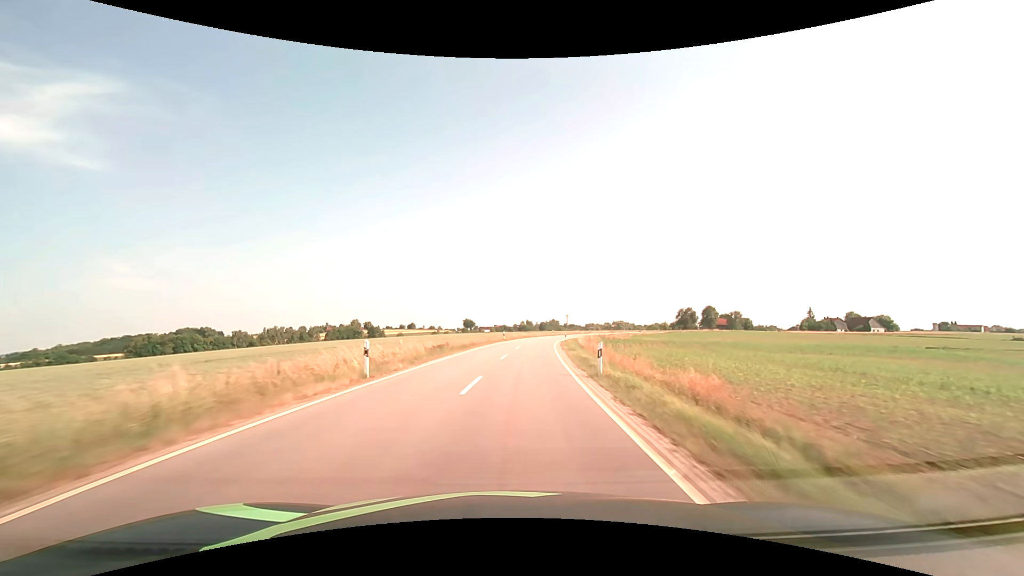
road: tertiary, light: Day
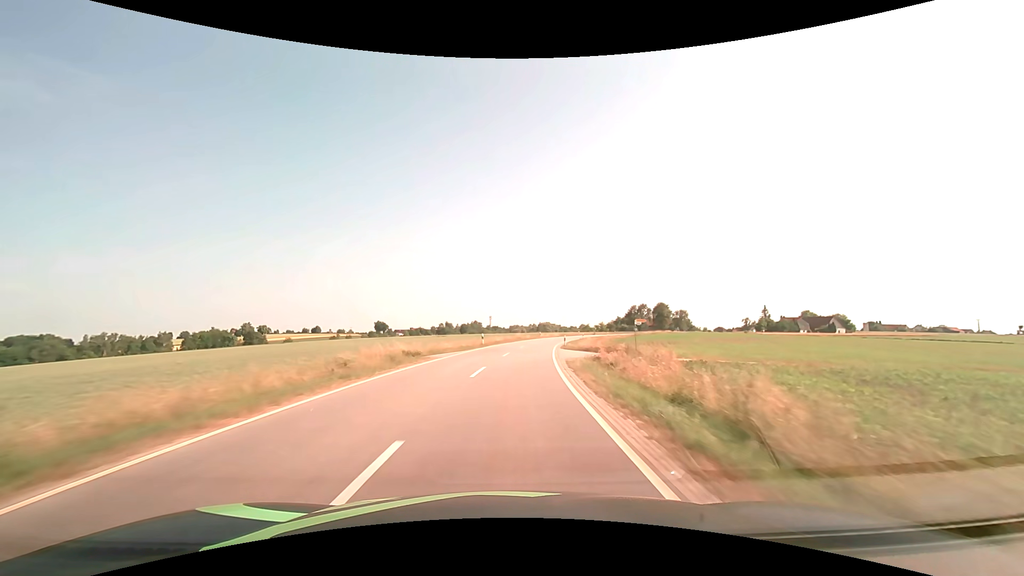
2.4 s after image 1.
(+4.6, +56.5) m; +9°
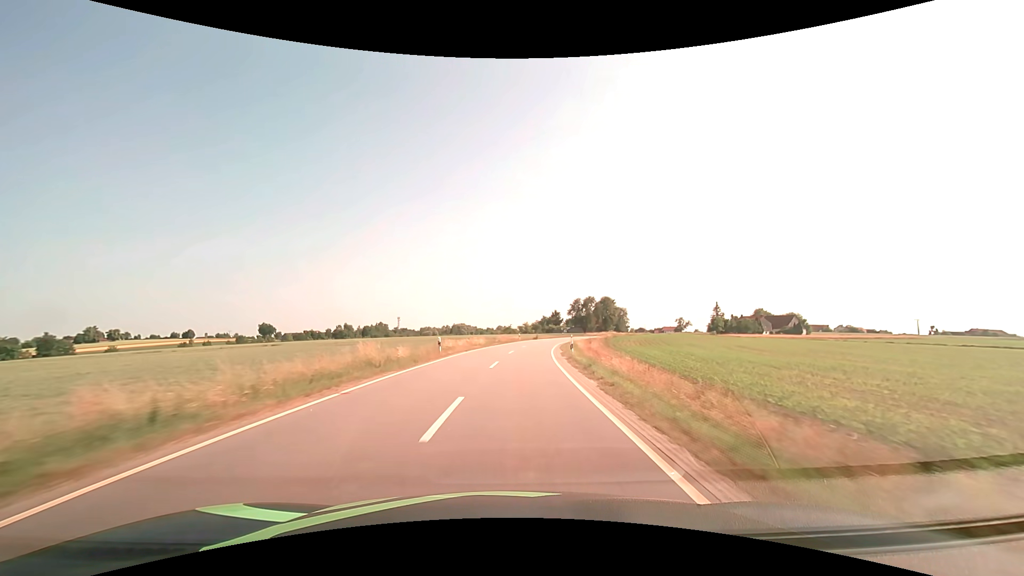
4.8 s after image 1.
(+4.6, +56.4) m; +10°
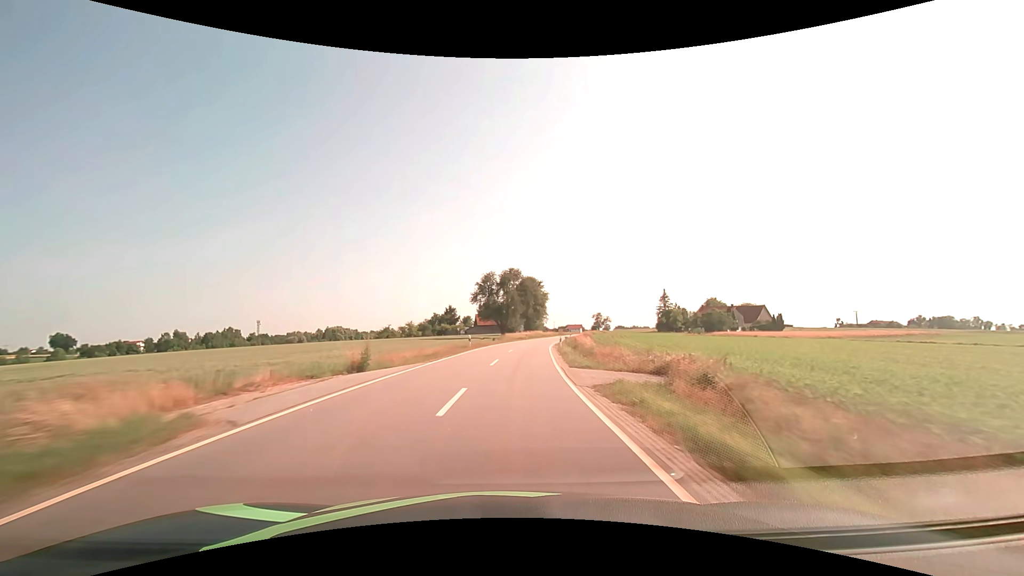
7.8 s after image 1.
(+7.0, +70.4) m; +12°
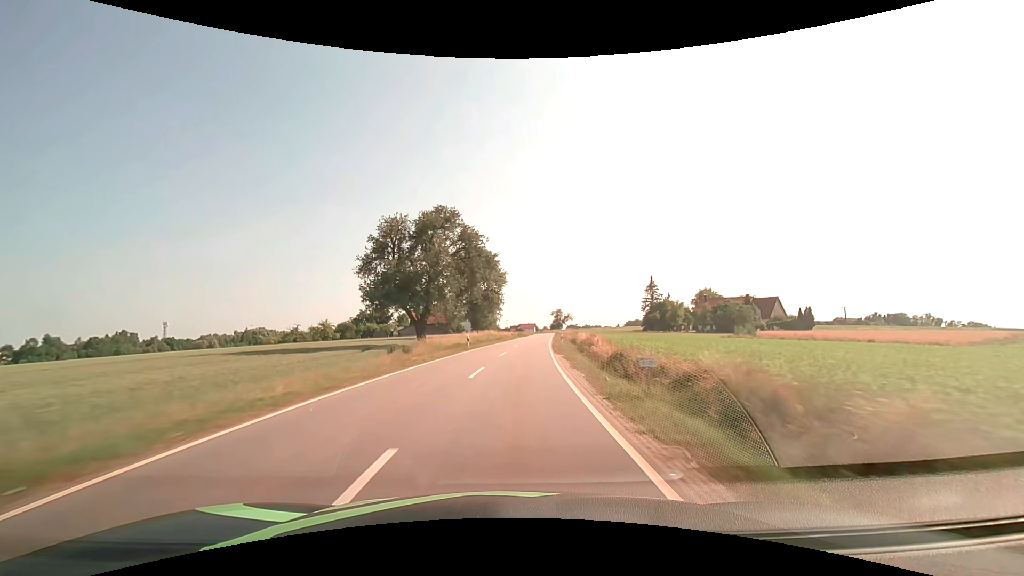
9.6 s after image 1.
(+2.3, +42.5) m; +6°
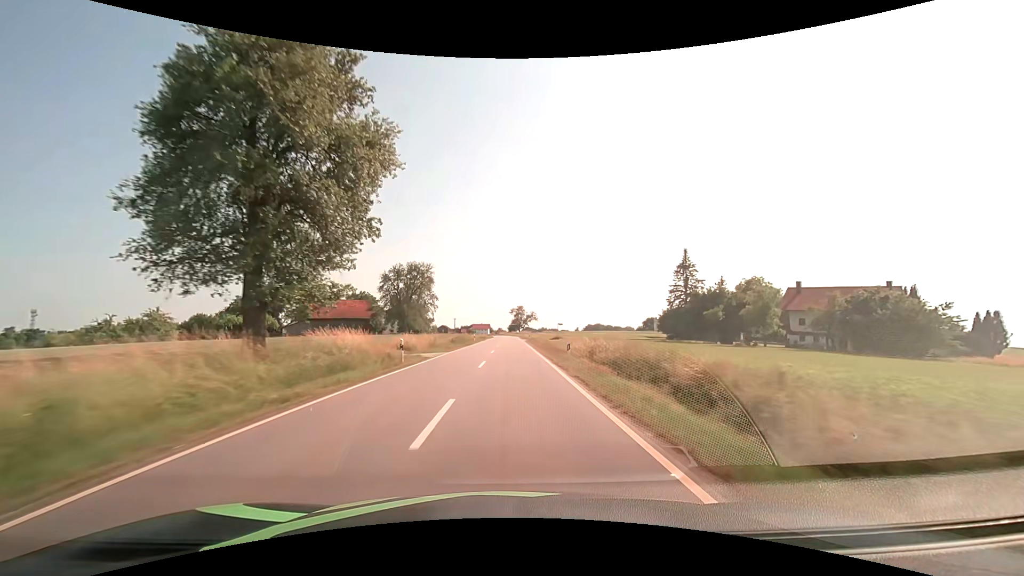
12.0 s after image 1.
(+3.3, +56.6) m; +5°
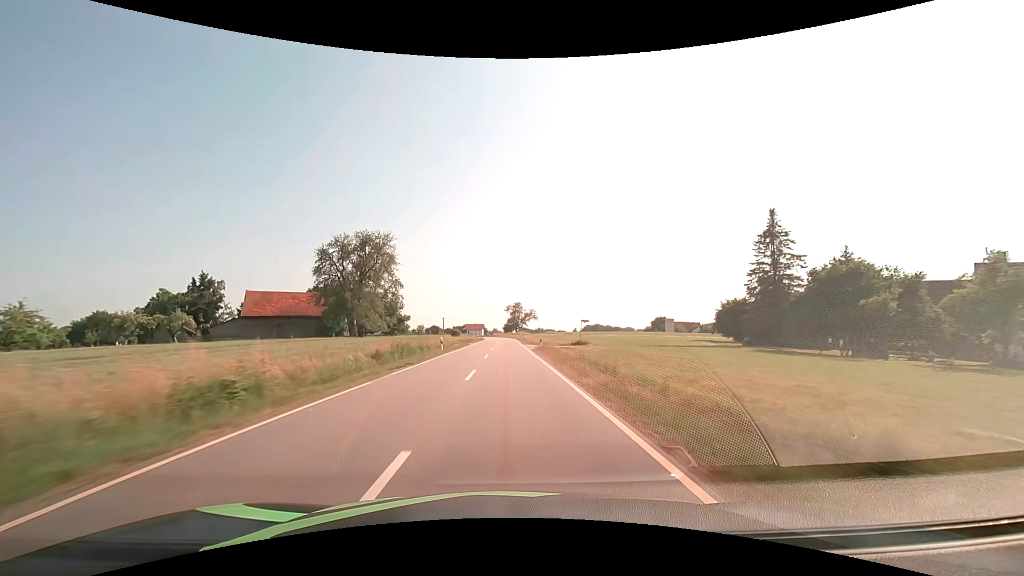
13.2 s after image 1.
(+0.2, +28.4) m; +1°
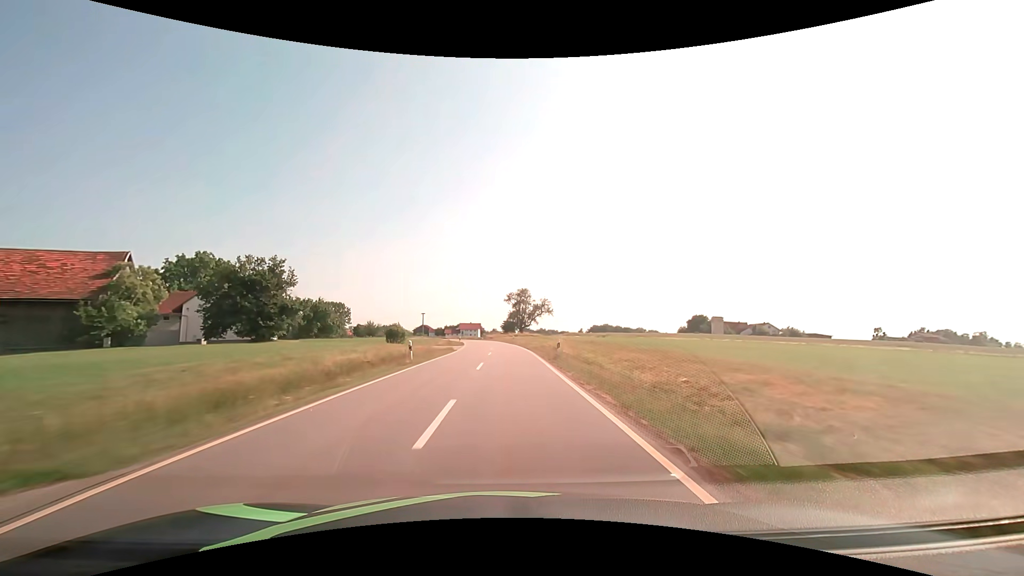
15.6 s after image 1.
(-0.1, +56.8) m; 0°
(0, +10) (0, +20) (0, +30) (0, +40) (-1, +50) (-1, +60) (-2, +70) (-3, +80) (-4, +90) (-6, +100) m
